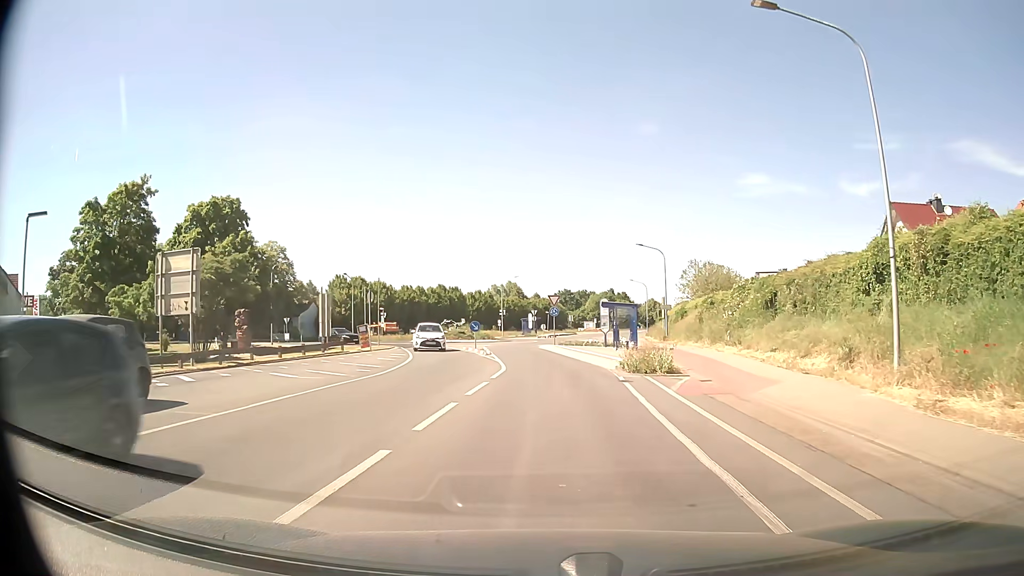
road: tertiary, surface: asphalt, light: Day
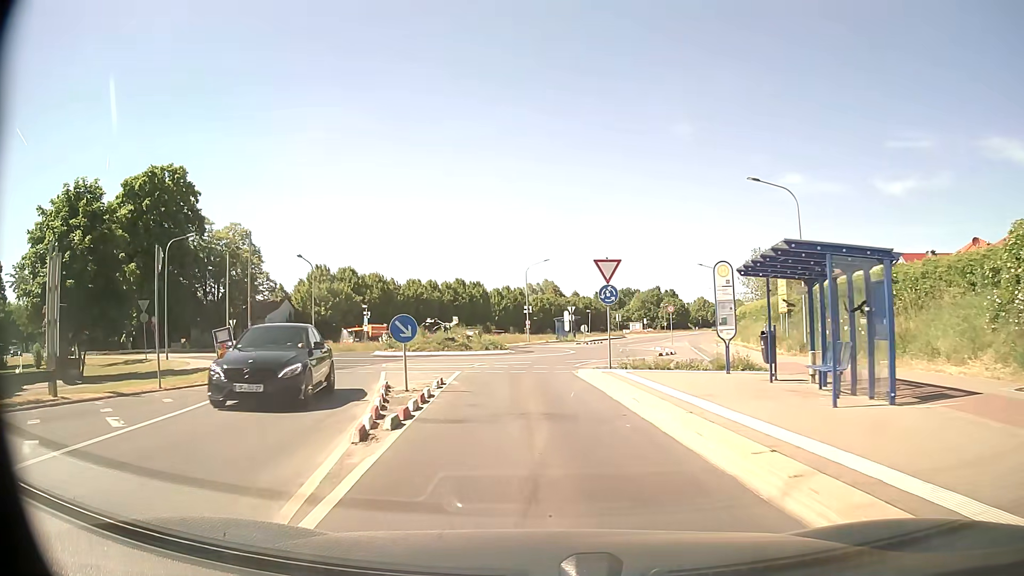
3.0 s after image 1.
(+0.1, +23.6) m; -3°
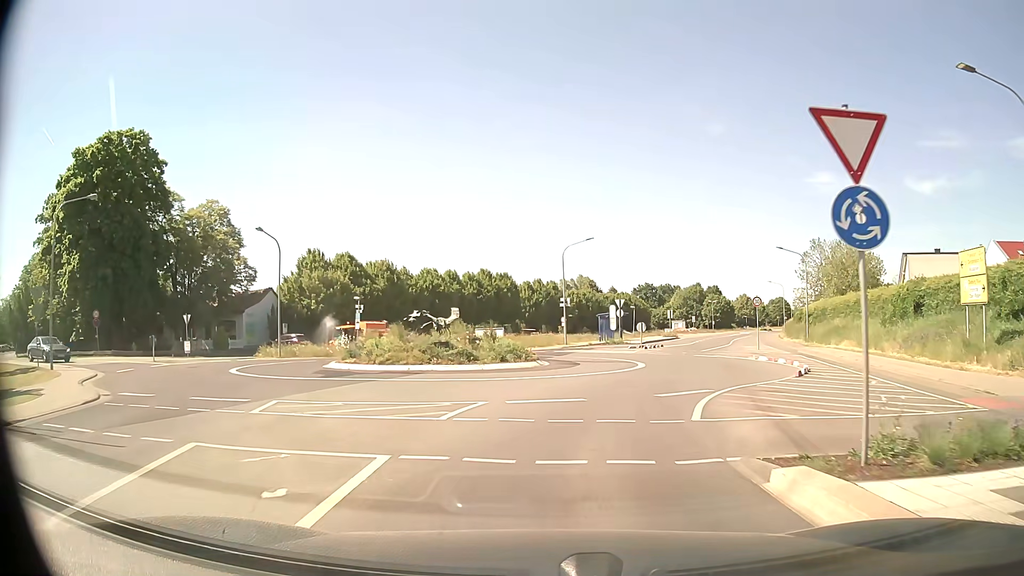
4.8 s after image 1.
(-0.7, +14.3) m; -3°
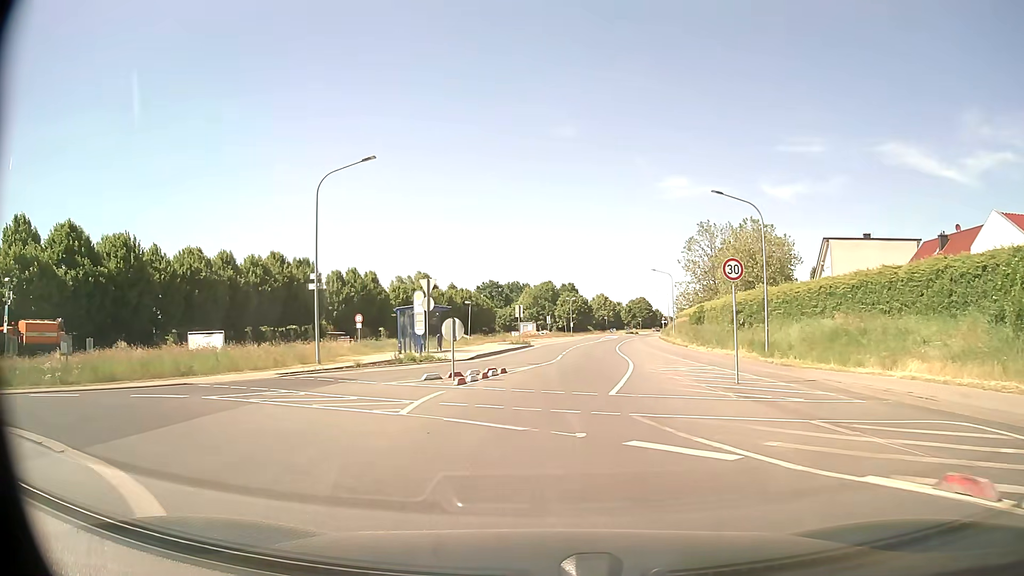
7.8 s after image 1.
(+4.0, +24.0) m; +13°
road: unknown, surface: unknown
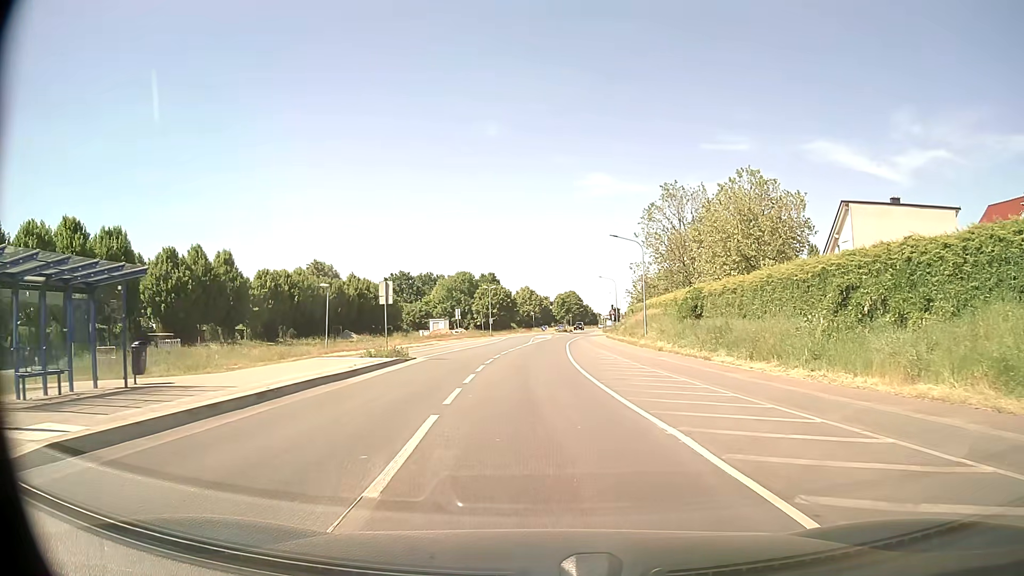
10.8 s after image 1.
(+1.2, +25.5) m; +7°
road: tertiary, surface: asphalt
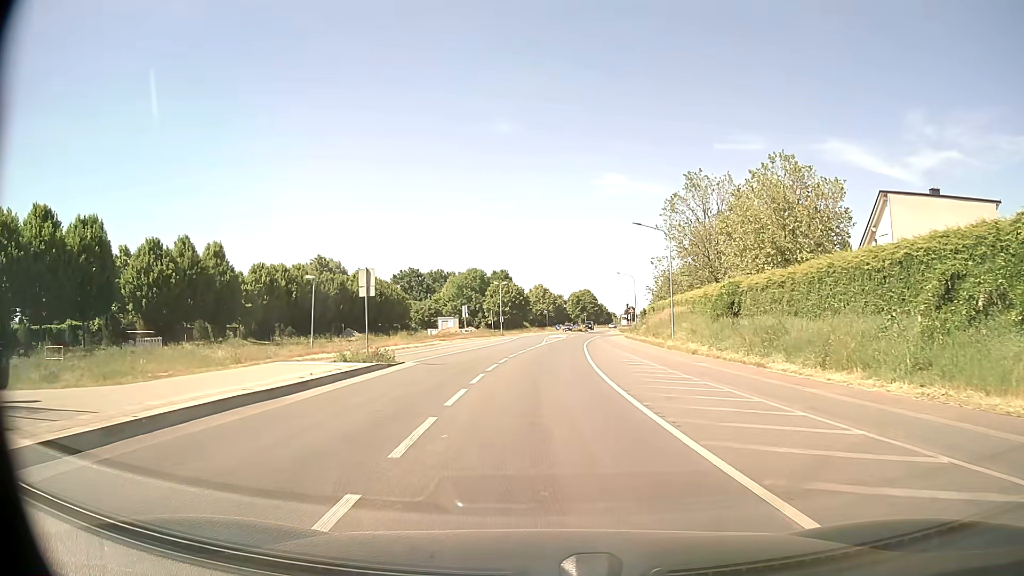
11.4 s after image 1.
(-0.1, +5.3) m; -2°
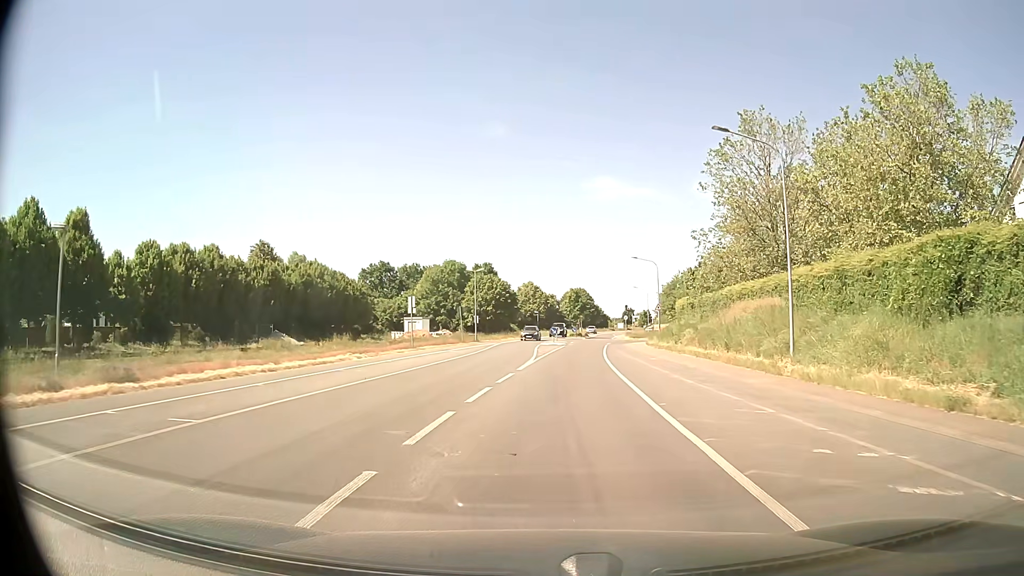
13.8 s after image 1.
(0.0, +21.8) m; +1°
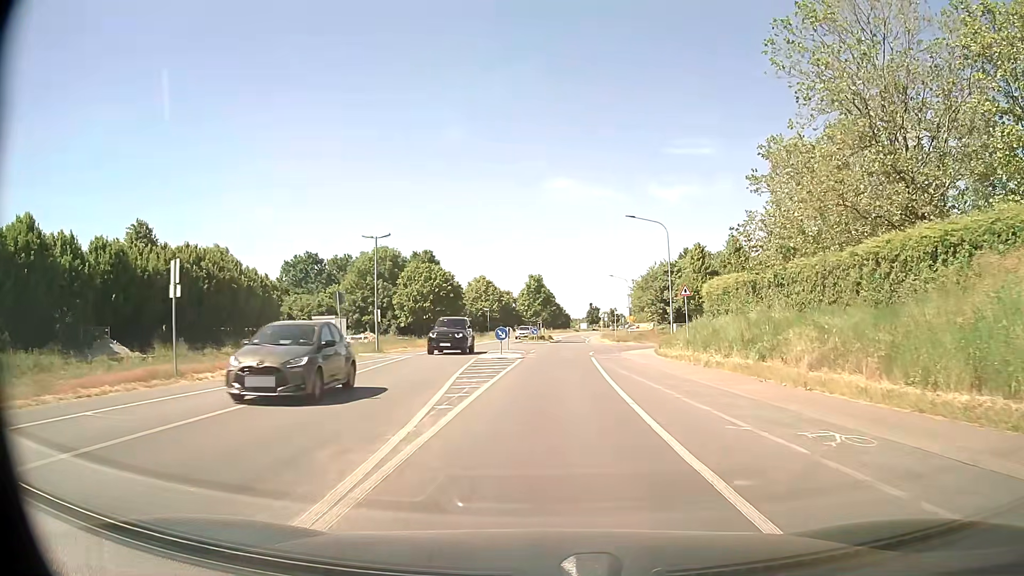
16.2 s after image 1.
(+0.7, +22.7) m; +3°
(0, +10) (0, +20) (+1, +30) (+1, +40) (+2, +50) (+2, +60) (+3, +70) (+3, +80) (+4, +90) (+4, +100) m
